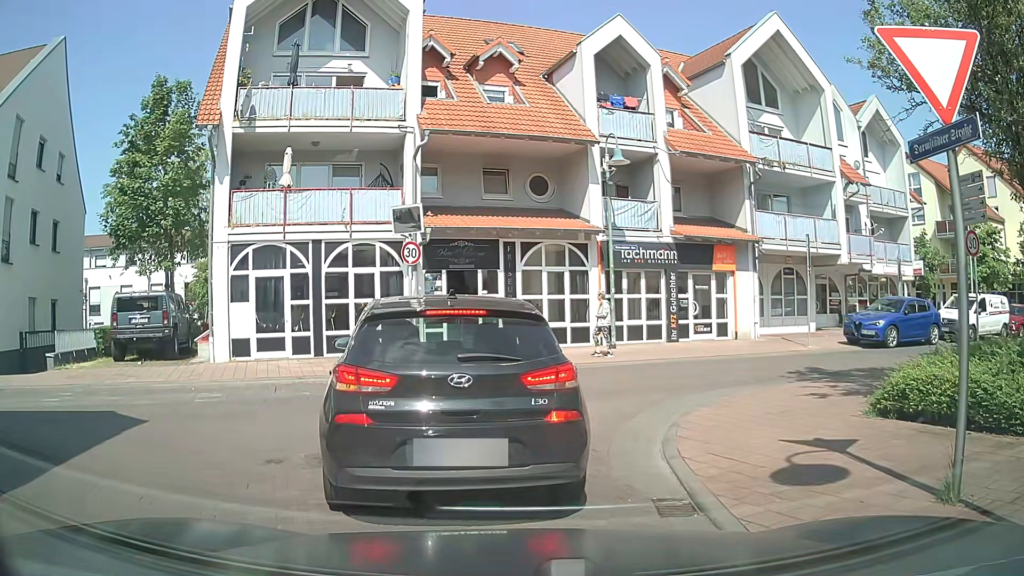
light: Day
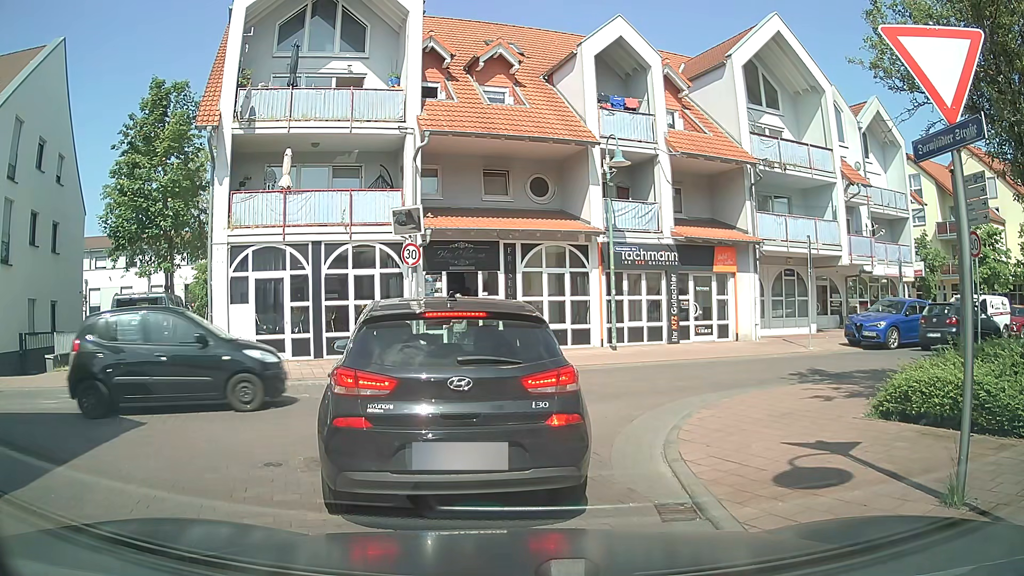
(0.0, +0.1) m; 0°
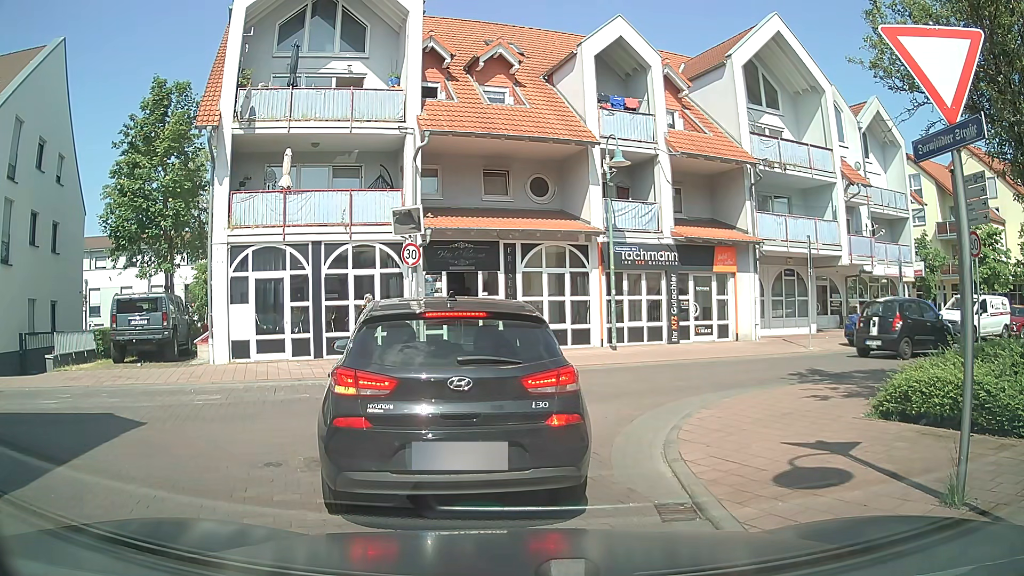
(0.0, 0.0) m; 0°
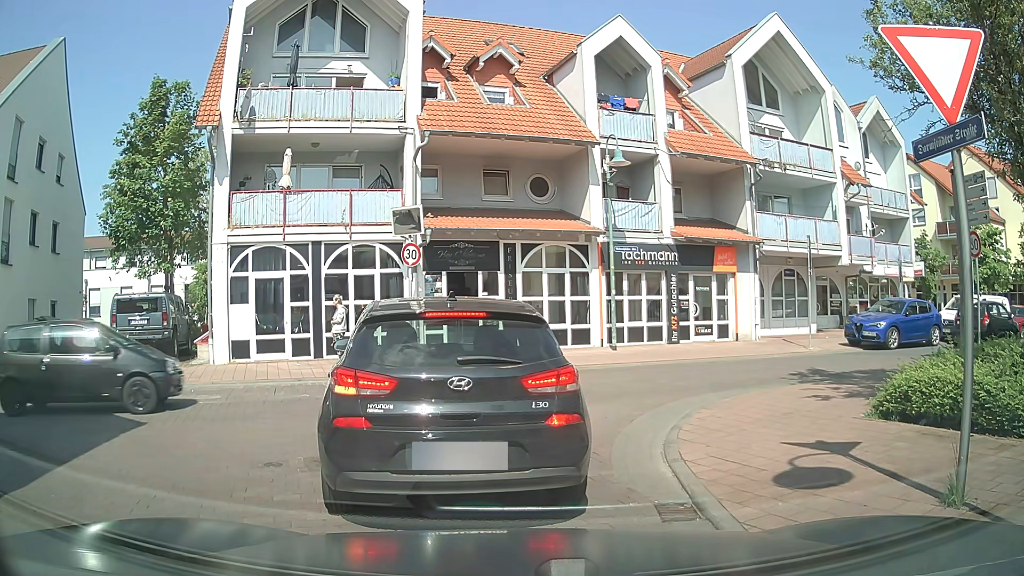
(0.0, 0.0) m; 0°
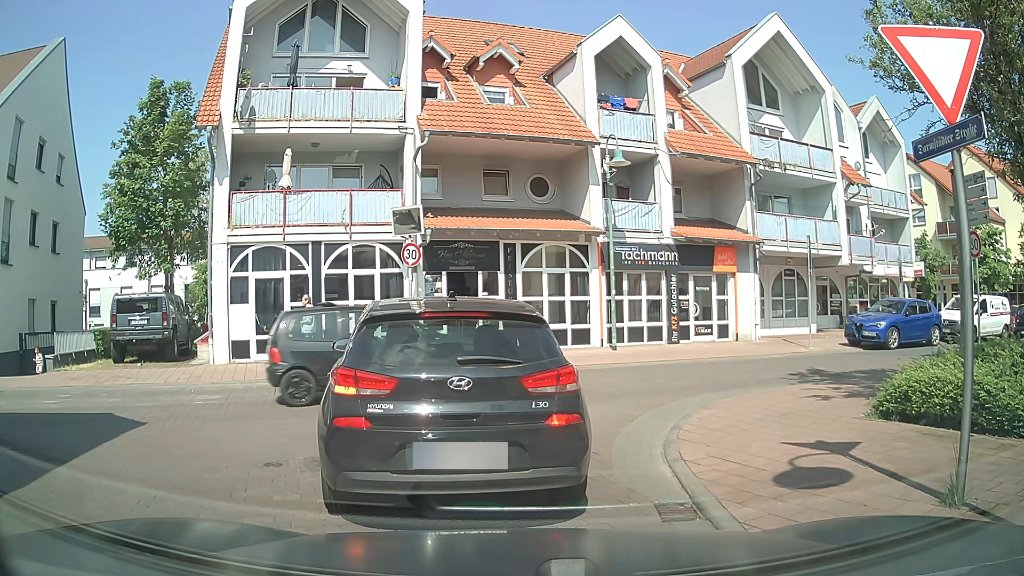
(0.0, 0.0) m; 0°
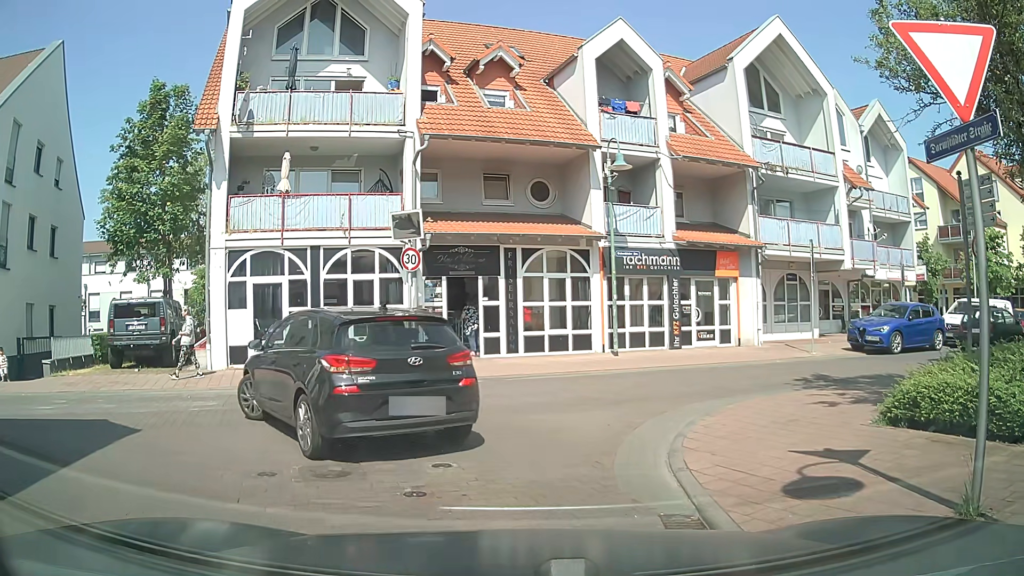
(0.0, +0.2) m; 0°
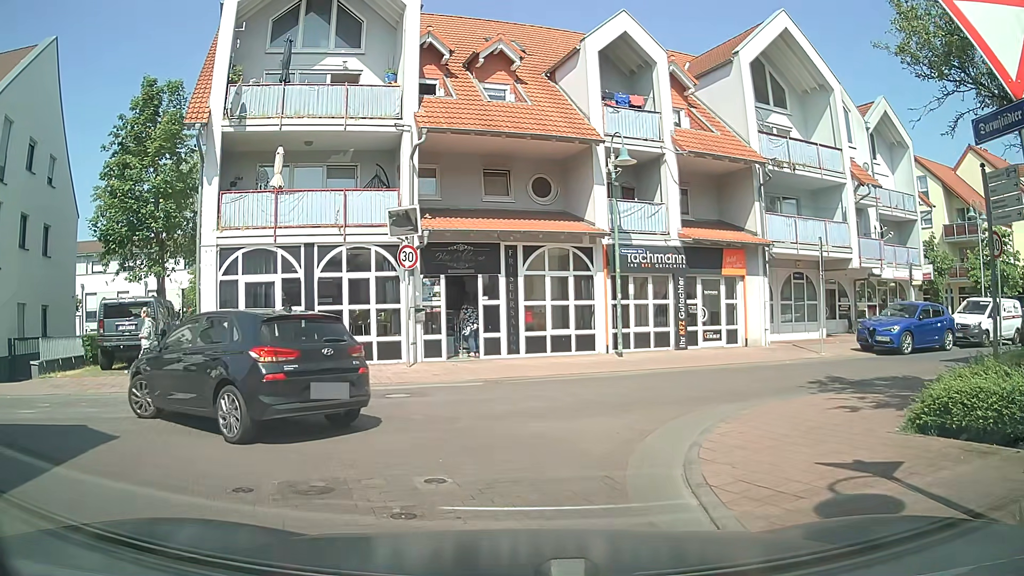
(0.0, +0.7) m; 0°
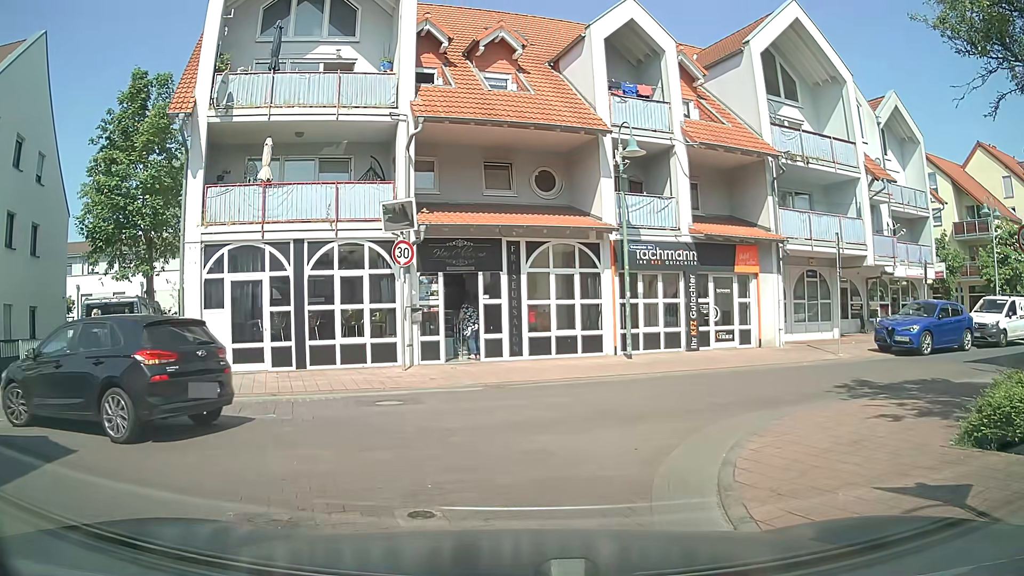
(0.0, +1.1) m; 0°
